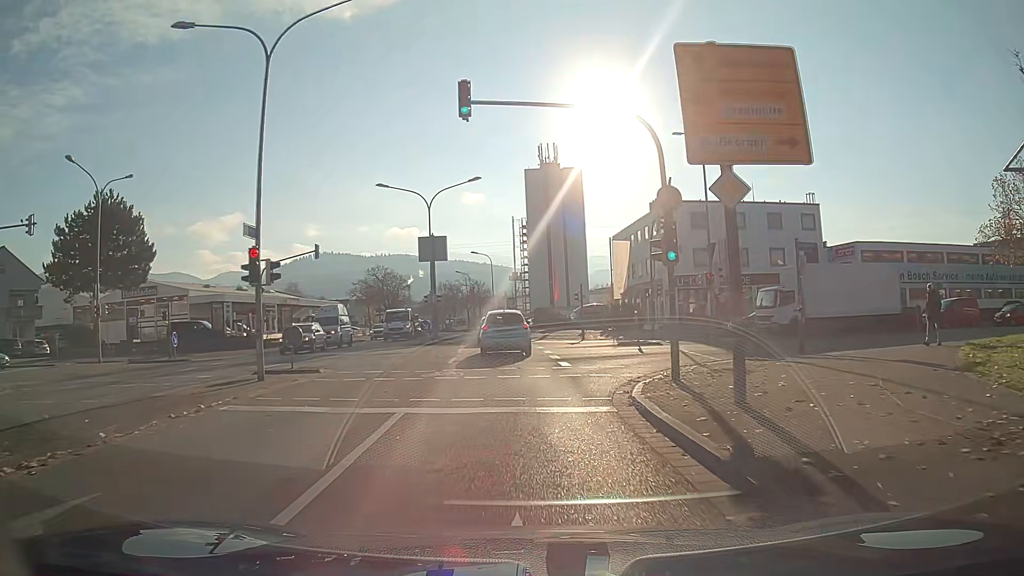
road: secondary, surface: asphalt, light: Day
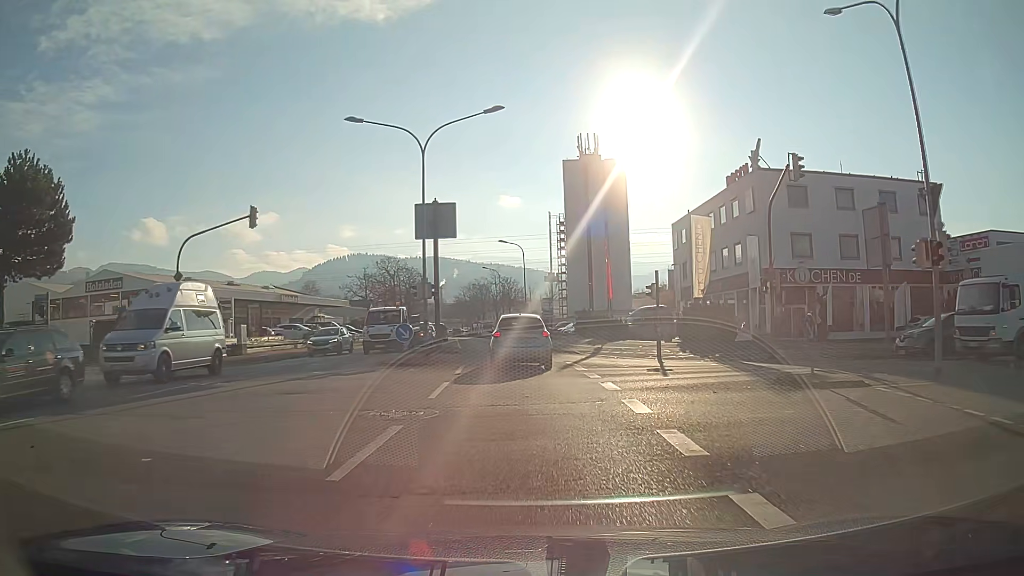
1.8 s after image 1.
(-0.4, +14.8) m; -3°
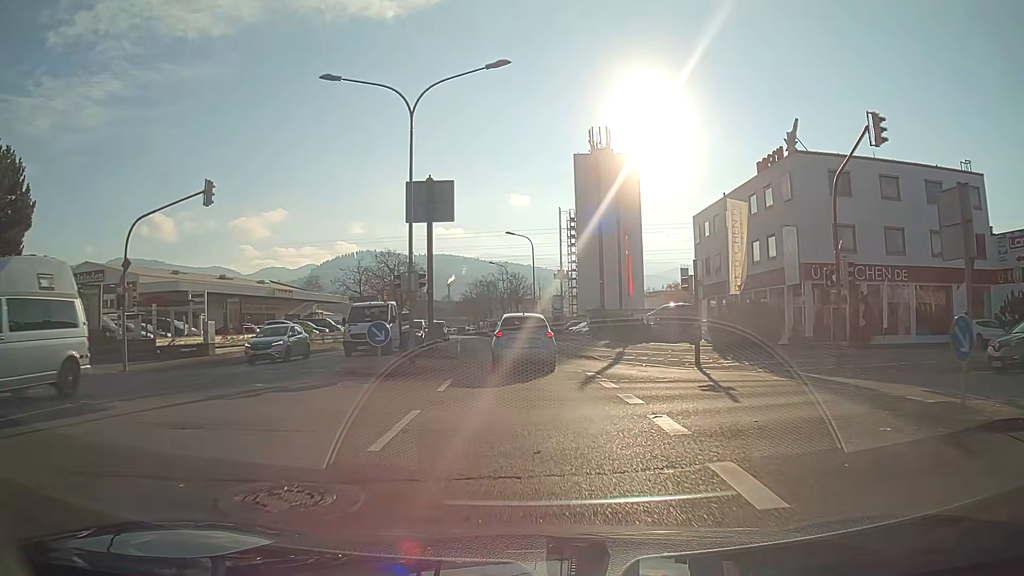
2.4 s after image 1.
(0.0, +4.9) m; -1°
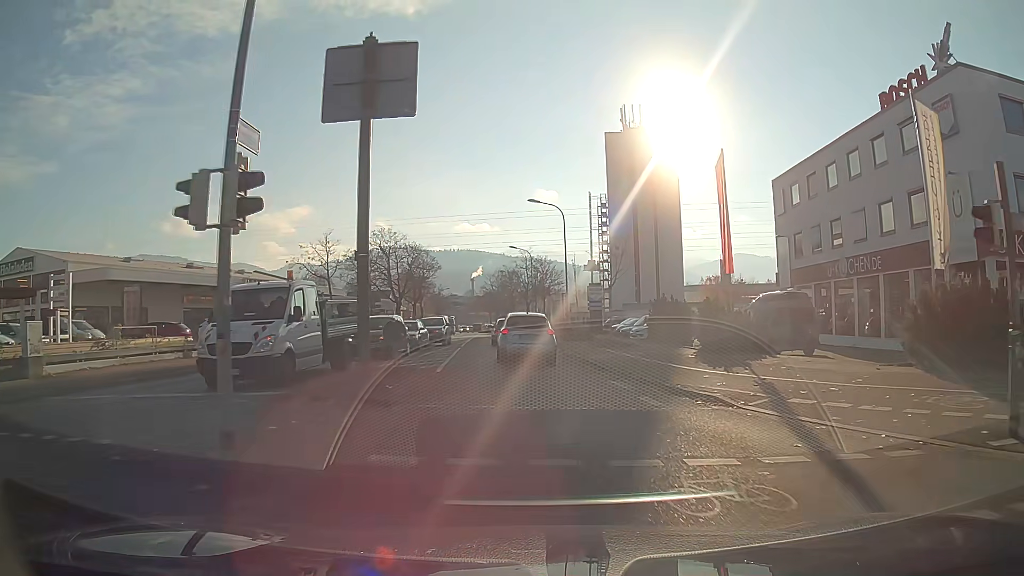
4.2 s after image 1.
(-0.2, +14.6) m; -2°
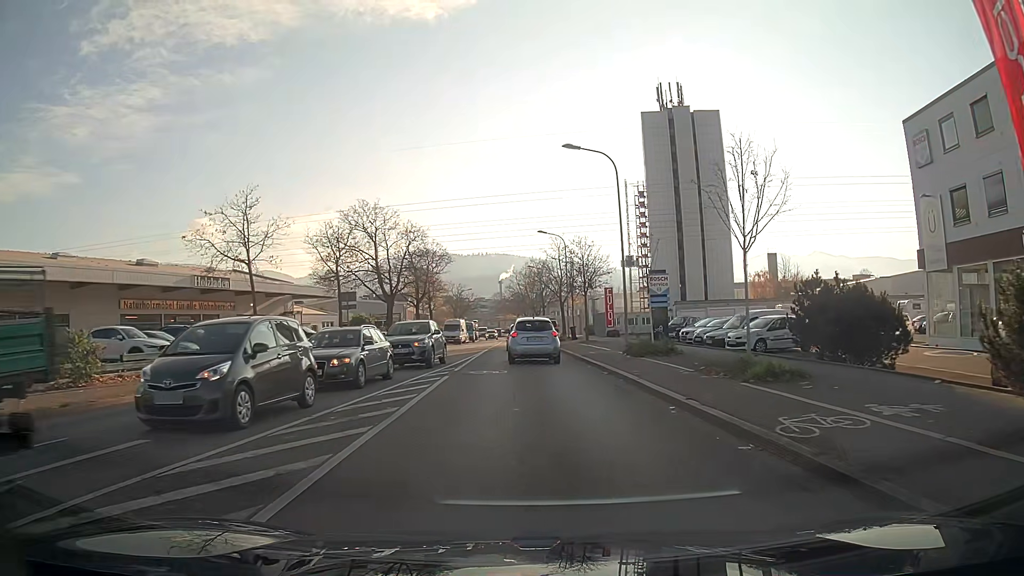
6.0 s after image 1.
(-0.4, +15.0) m; -2°
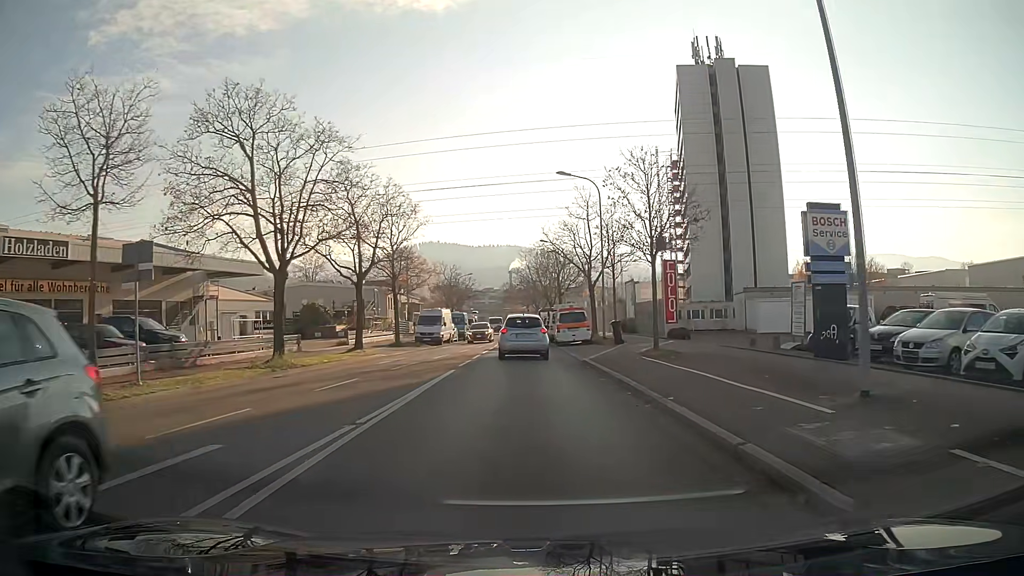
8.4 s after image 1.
(-0.2, +21.3) m; -1°
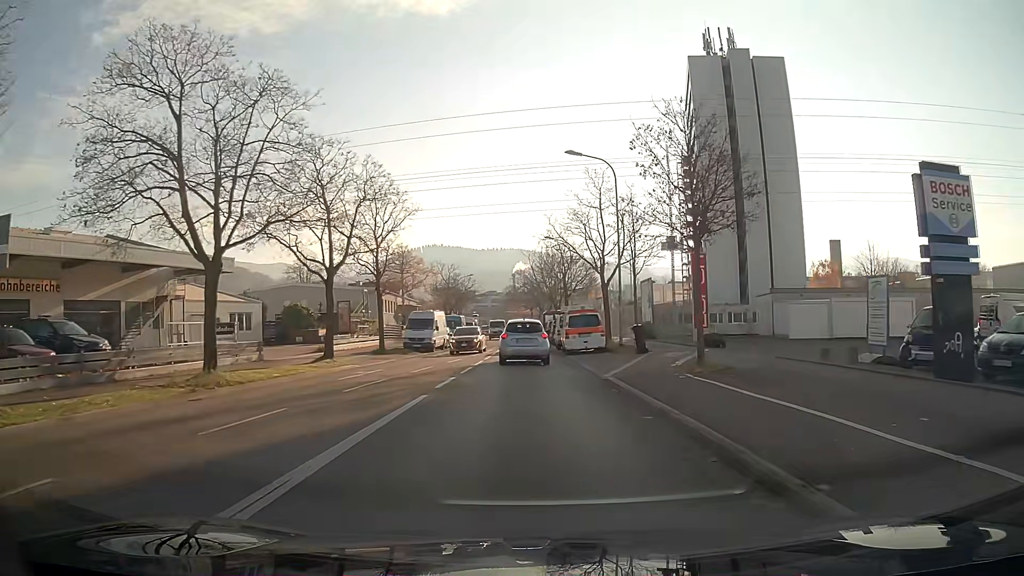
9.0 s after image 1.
(0.0, +5.5) m; 0°
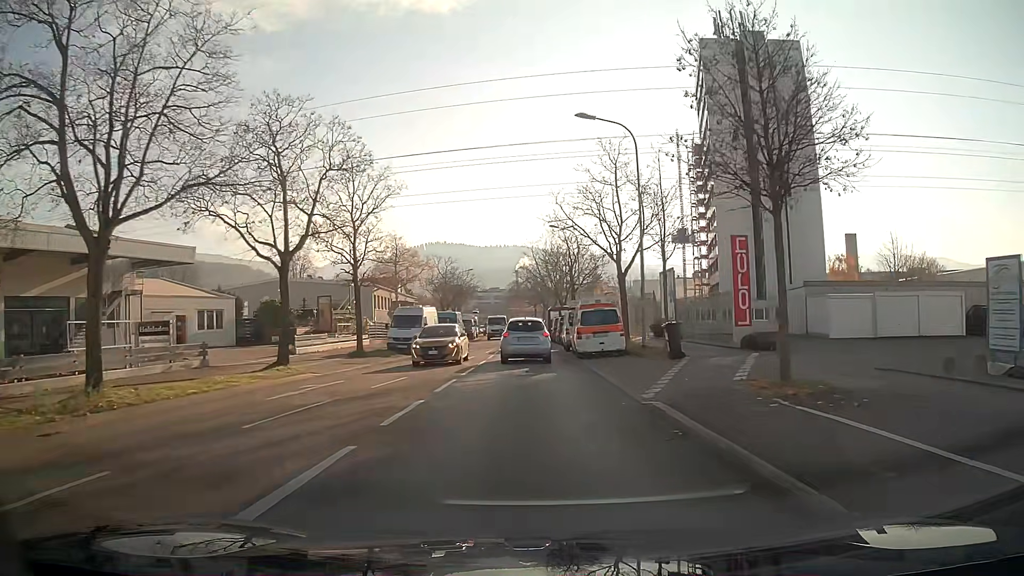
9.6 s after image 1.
(0.0, +5.6) m; 0°
(0, +10) (0, +20) (0, +30) (0, +40) (-1, +50) (-1, +60) (-1, +70) (-2, +80) (-2, +90) (-3, +100) m
